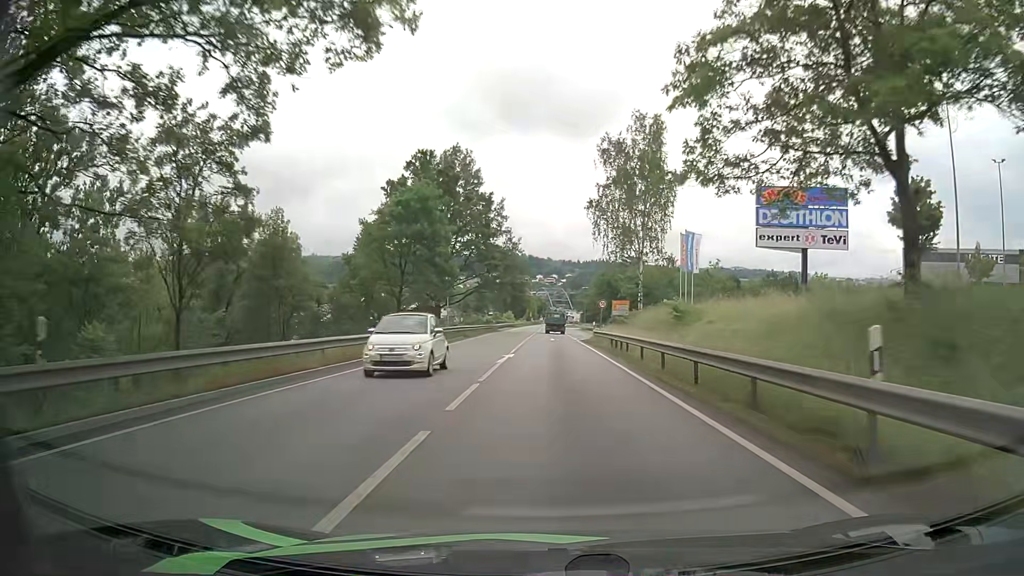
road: primary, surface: asphalt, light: Day
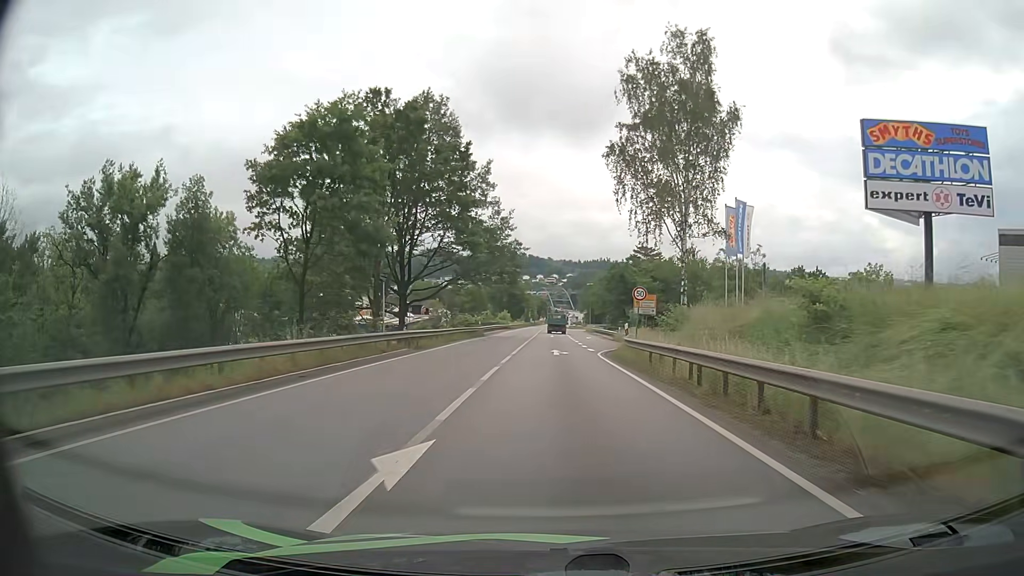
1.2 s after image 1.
(0.0, +18.3) m; 0°
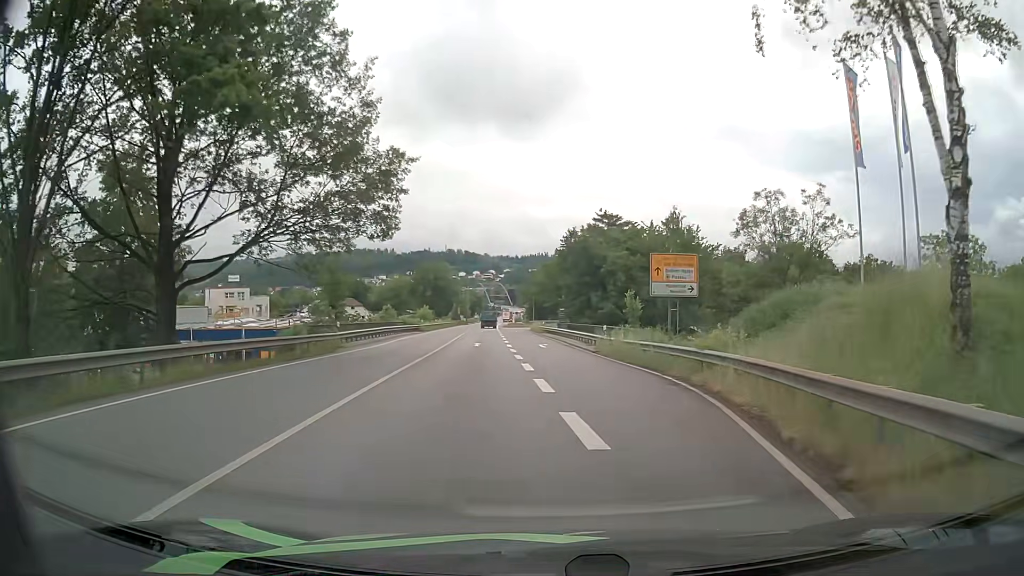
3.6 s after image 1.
(+0.8, +30.8) m; +5°
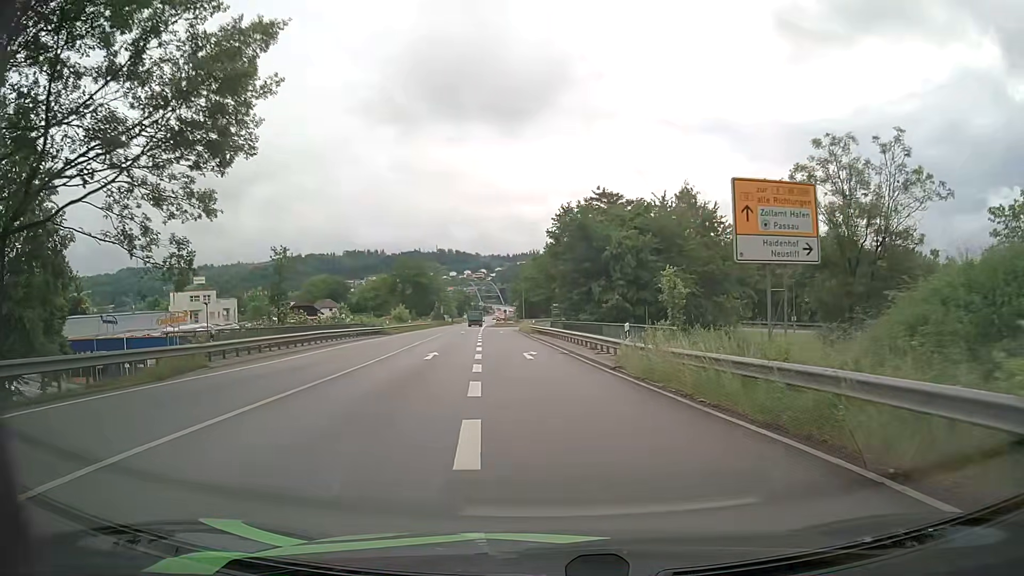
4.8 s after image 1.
(+0.2, +12.8) m; 0°
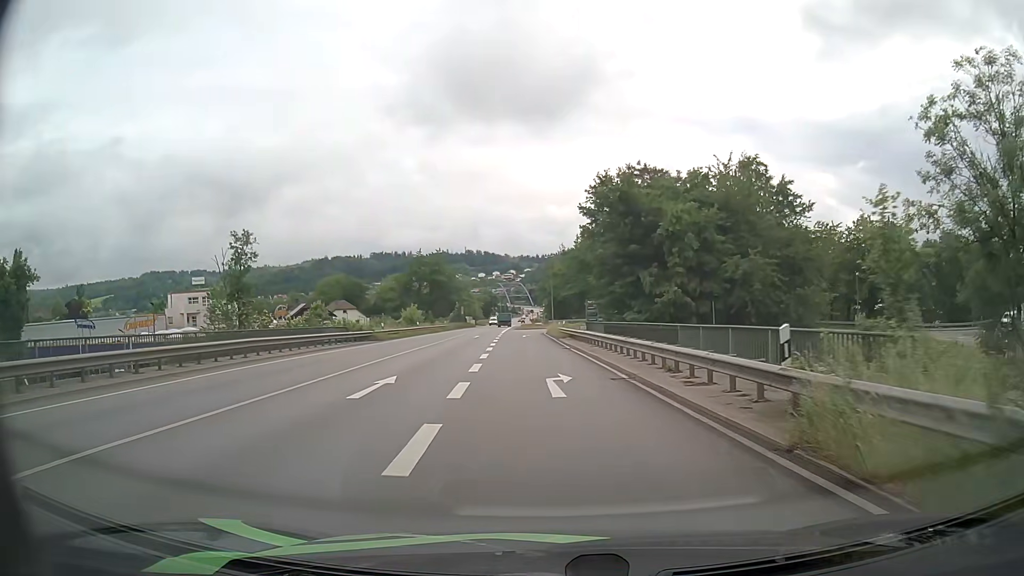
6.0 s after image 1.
(-0.2, +12.3) m; -3°
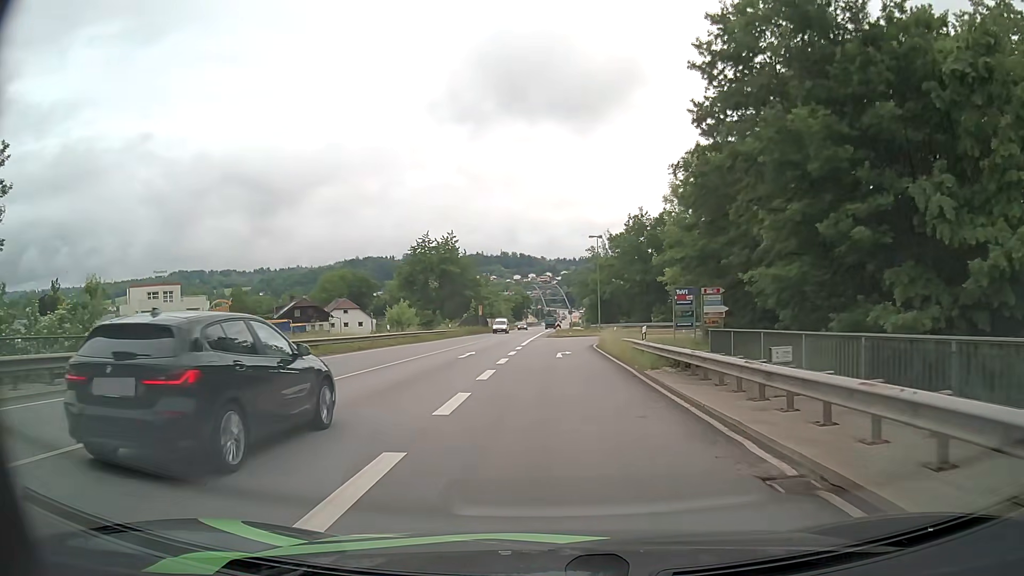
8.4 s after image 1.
(-0.7, +26.3) m; -3°
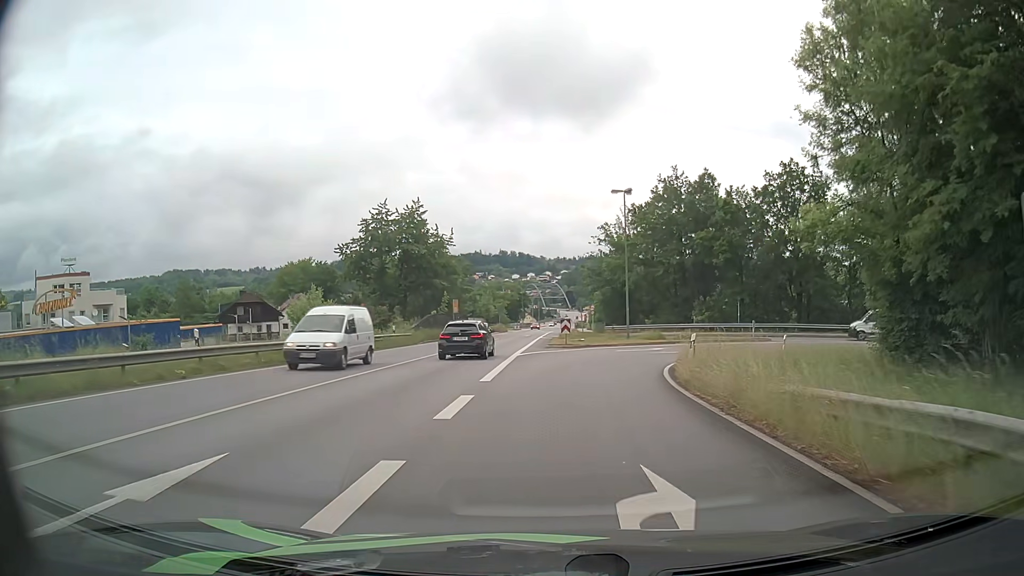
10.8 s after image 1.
(-0.1, +24.2) m; 0°
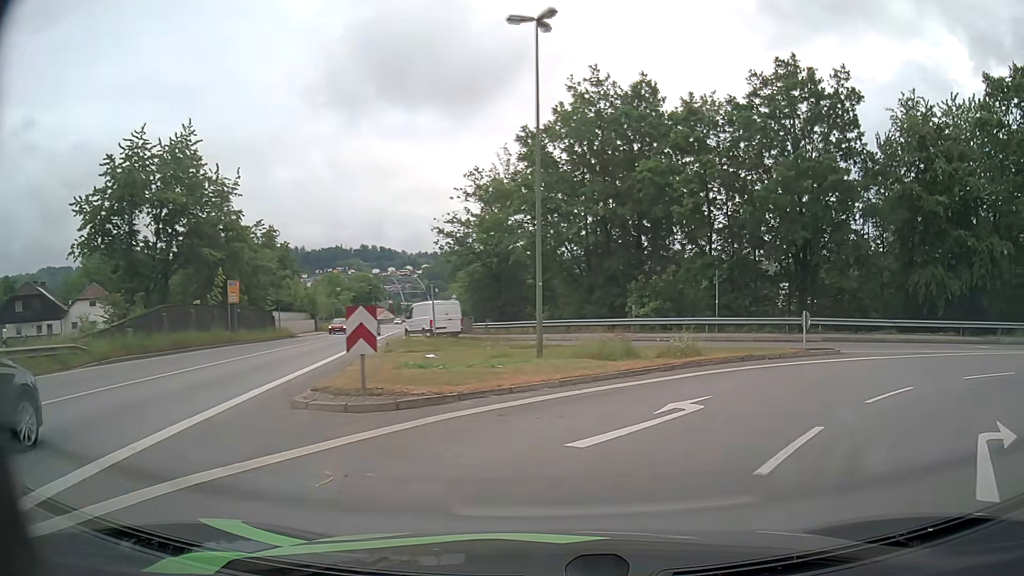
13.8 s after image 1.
(+1.4, +26.2) m; +11°
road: primary_link
